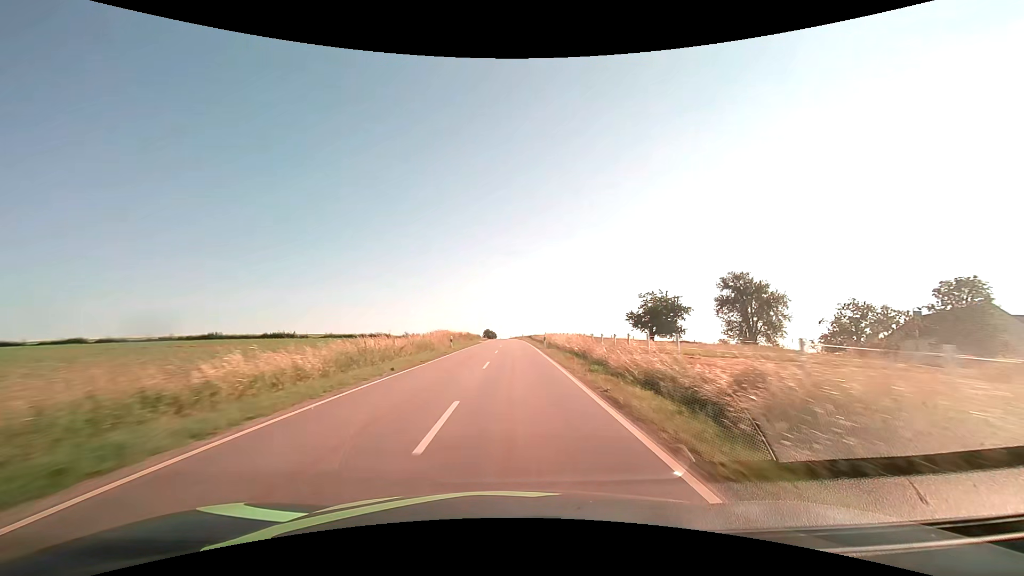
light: Day
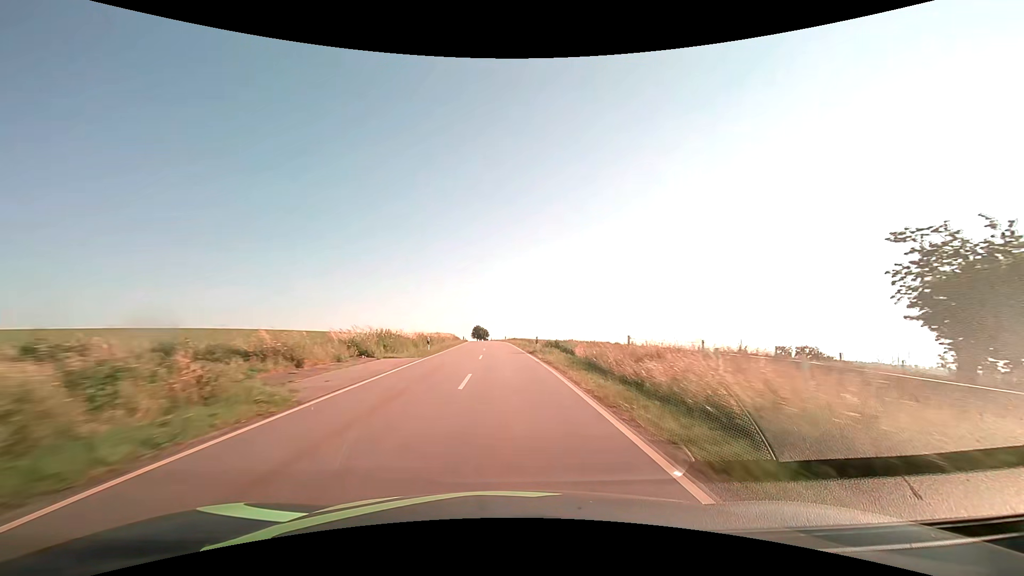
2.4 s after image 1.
(+0.8, +55.0) m; +1°
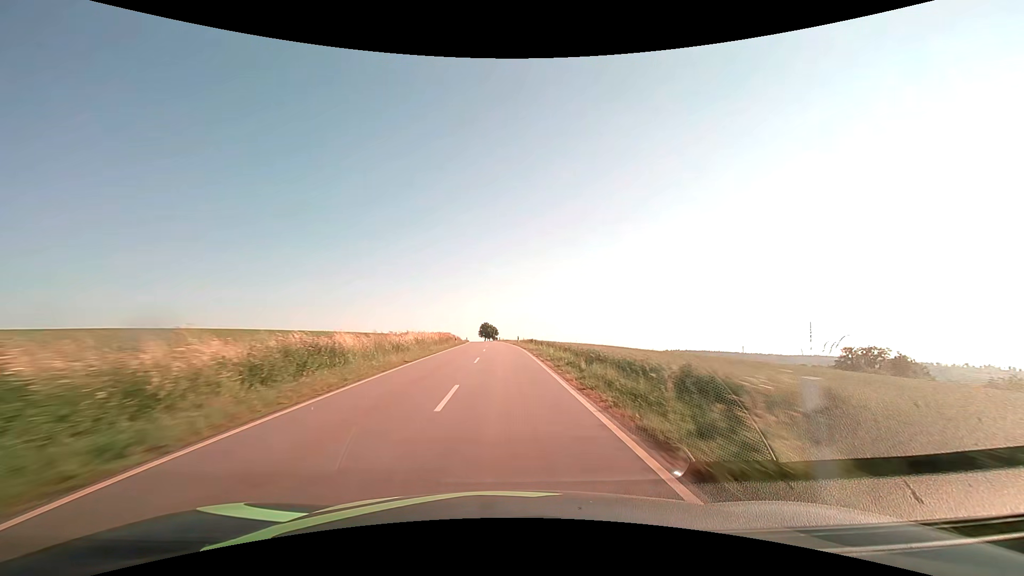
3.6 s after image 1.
(-0.2, +27.6) m; -1°
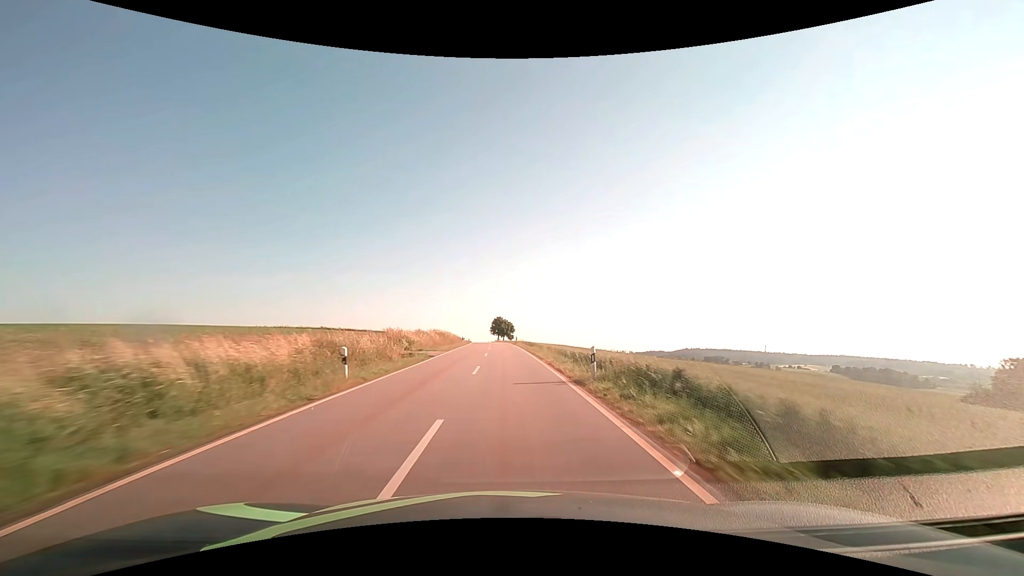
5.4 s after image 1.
(-0.8, +41.3) m; -2°
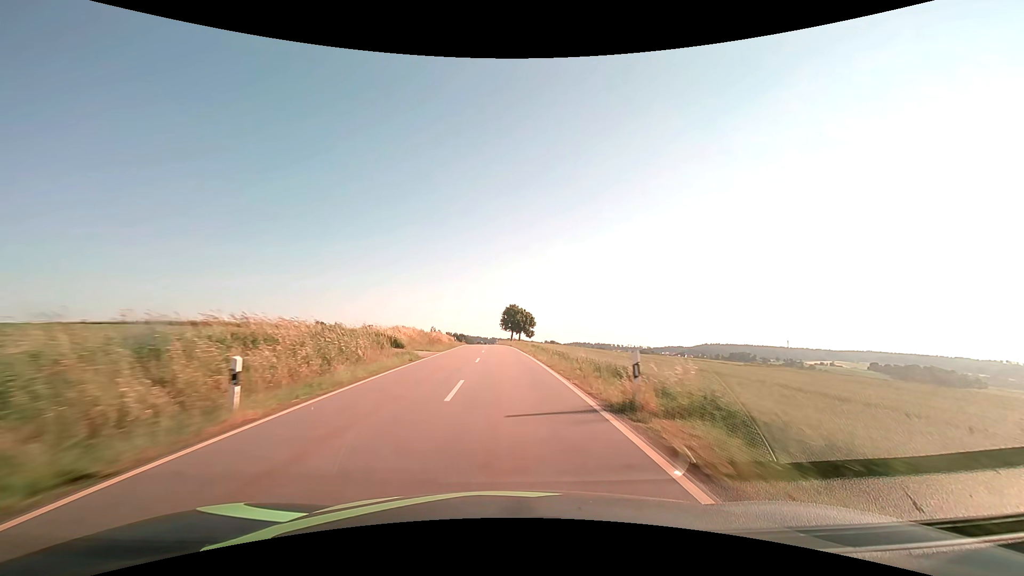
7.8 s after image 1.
(-0.7, +55.1) m; -2°
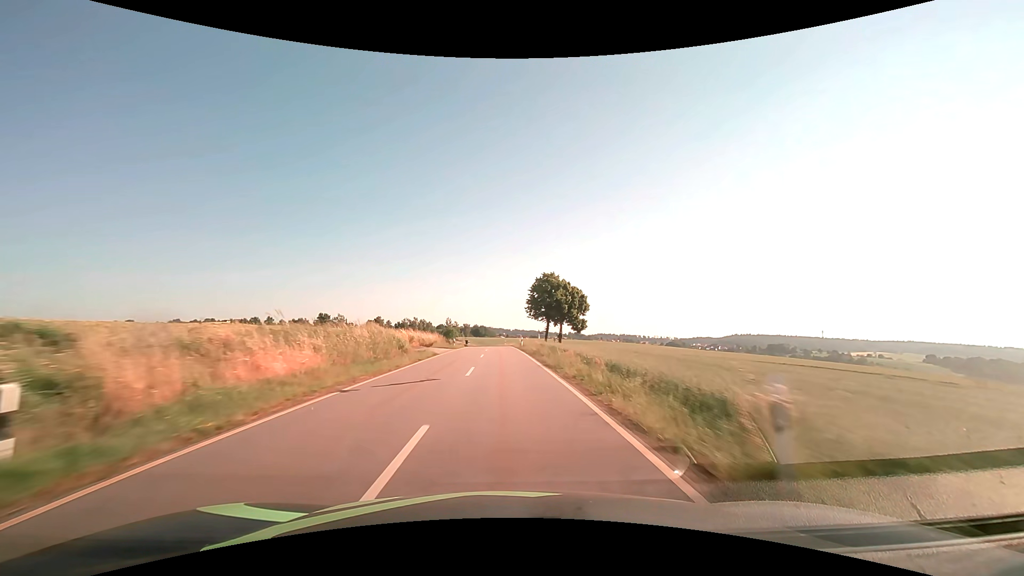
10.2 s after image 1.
(-1.2, +55.1) m; -2°
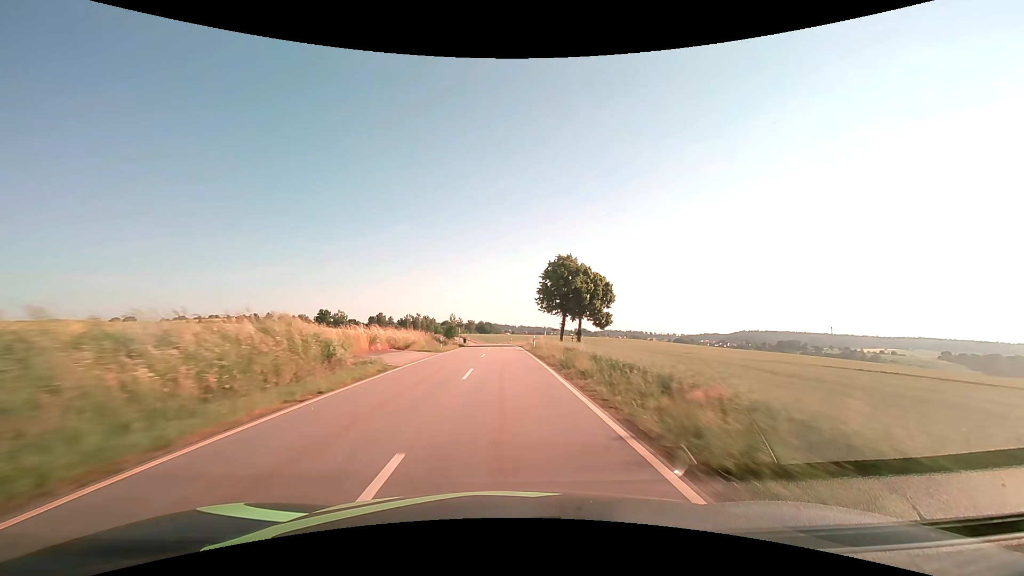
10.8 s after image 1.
(-0.1, +13.8) m; -1°
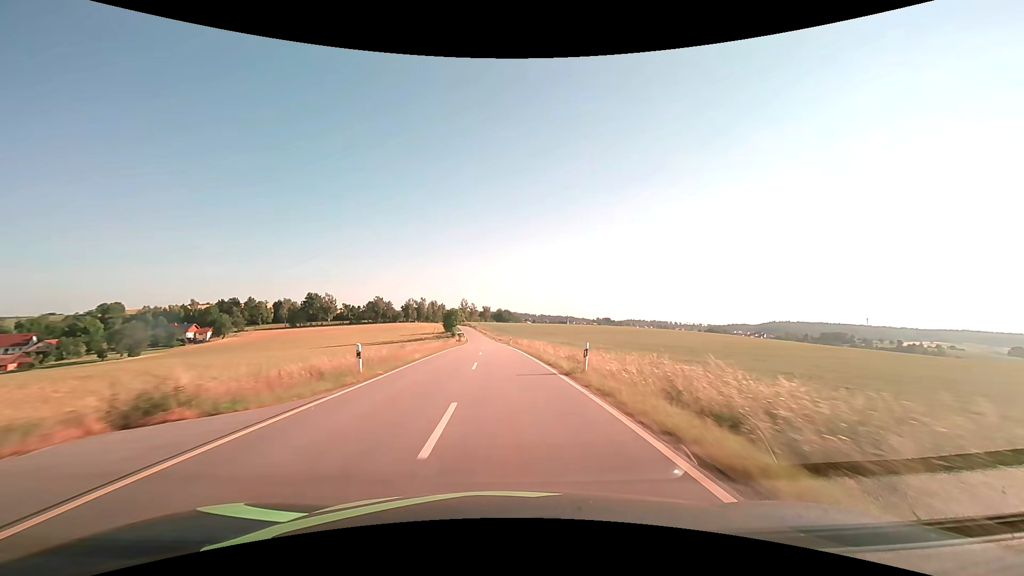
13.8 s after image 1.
(-1.2, +69.4) m; -2°
(0, +10) (0, +20) (0, +30) (-1, +40) (-1, +50) (-2, +60) (-2, +70) (-3, +80) (-3, +90) (-4, +100) m
